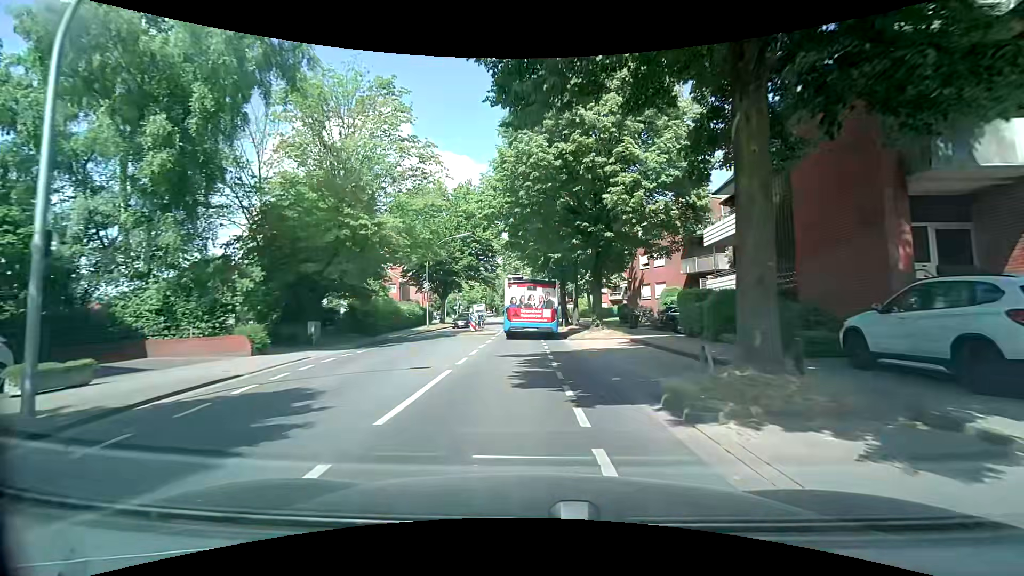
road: secondary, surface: asphalt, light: Day
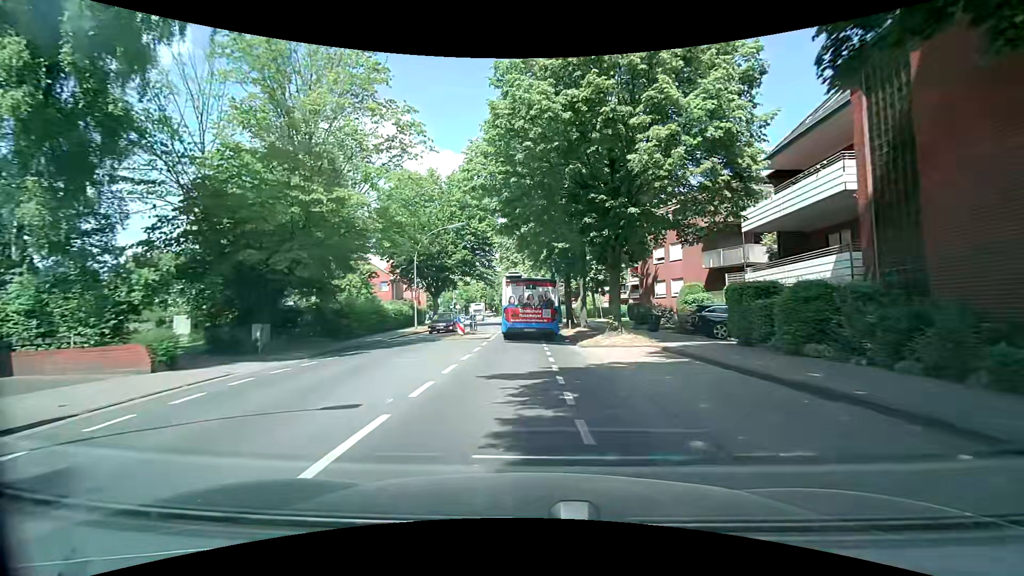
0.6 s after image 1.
(0.0, +4.8) m; -1°
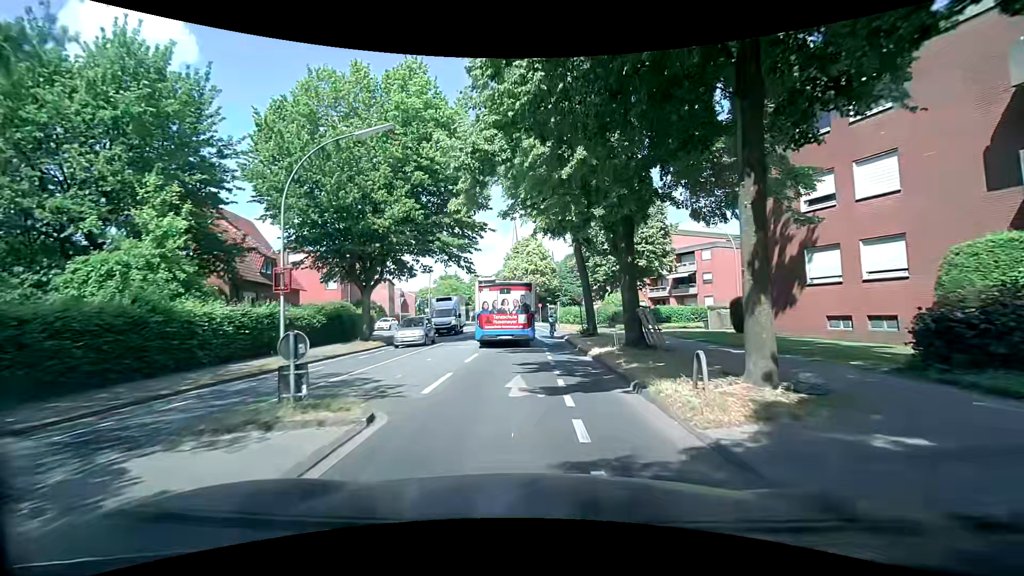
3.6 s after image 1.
(+0.1, +22.4) m; +1°
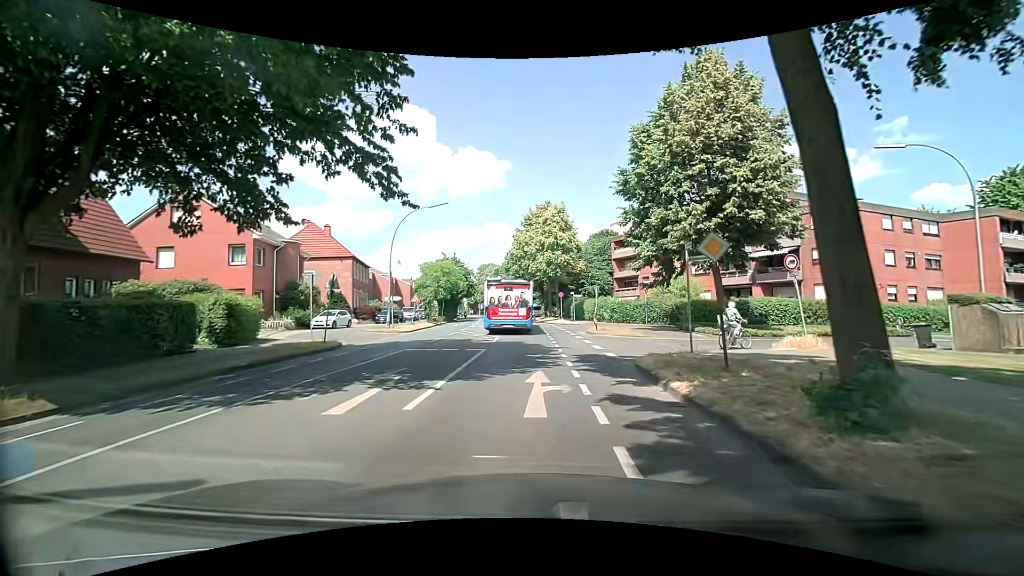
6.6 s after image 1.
(-0.6, +20.0) m; -4°
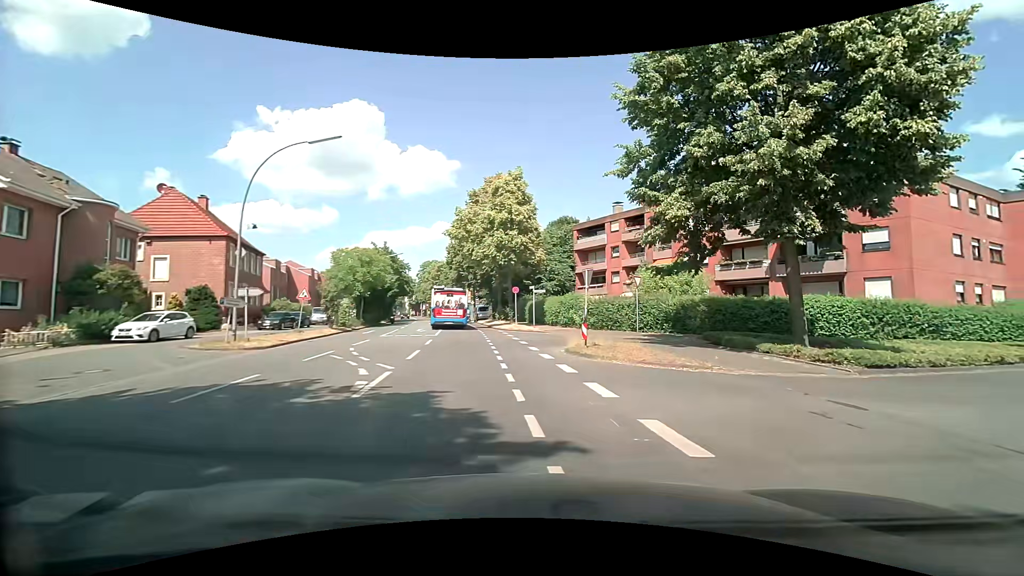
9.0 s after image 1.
(+0.1, +12.9) m; +7°
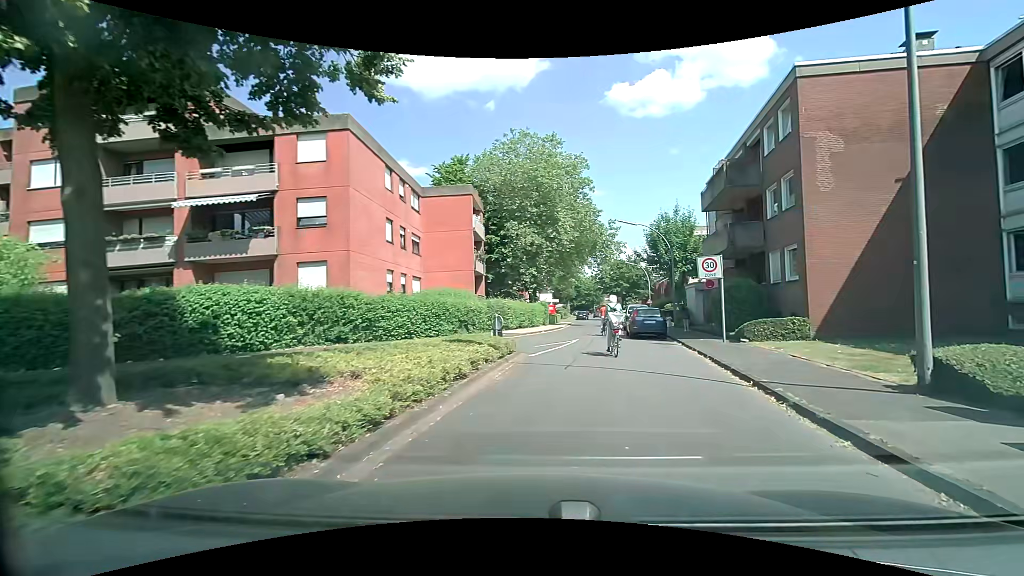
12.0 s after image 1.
(+5.1, +10.3) m; +54°
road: residential
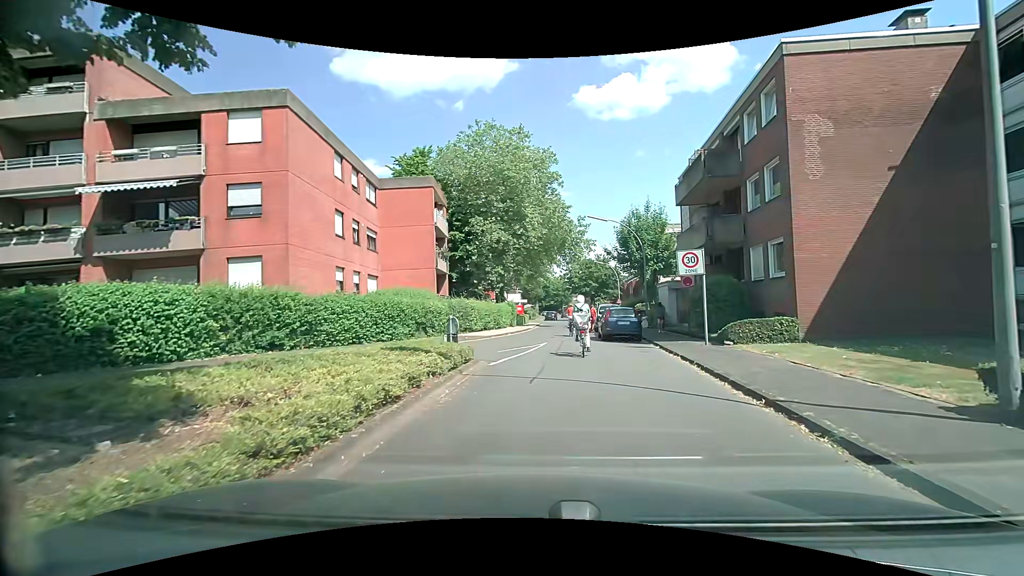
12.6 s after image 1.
(+0.2, +2.1) m; +3°
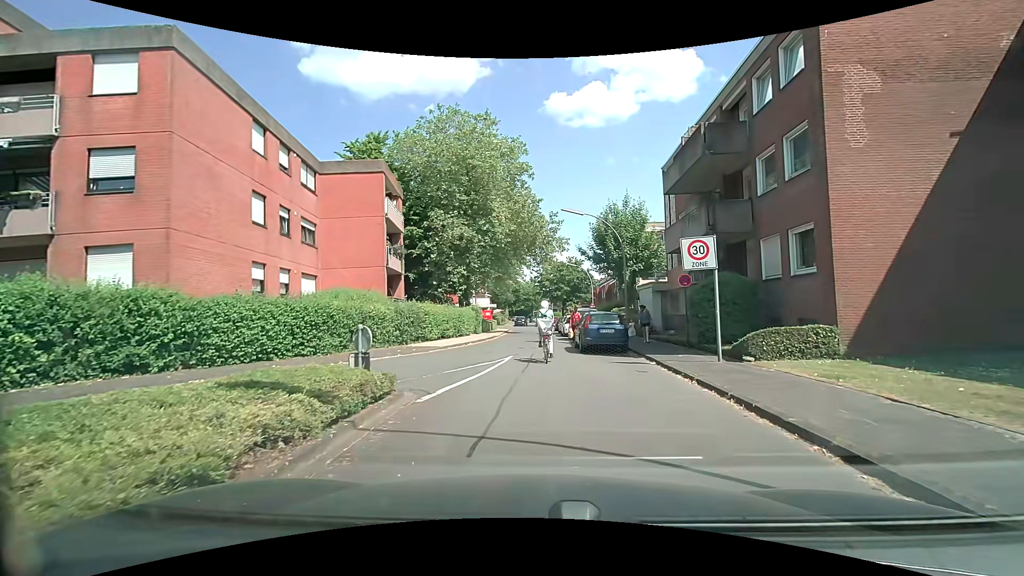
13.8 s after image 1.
(+0.3, +4.3) m; +3°
